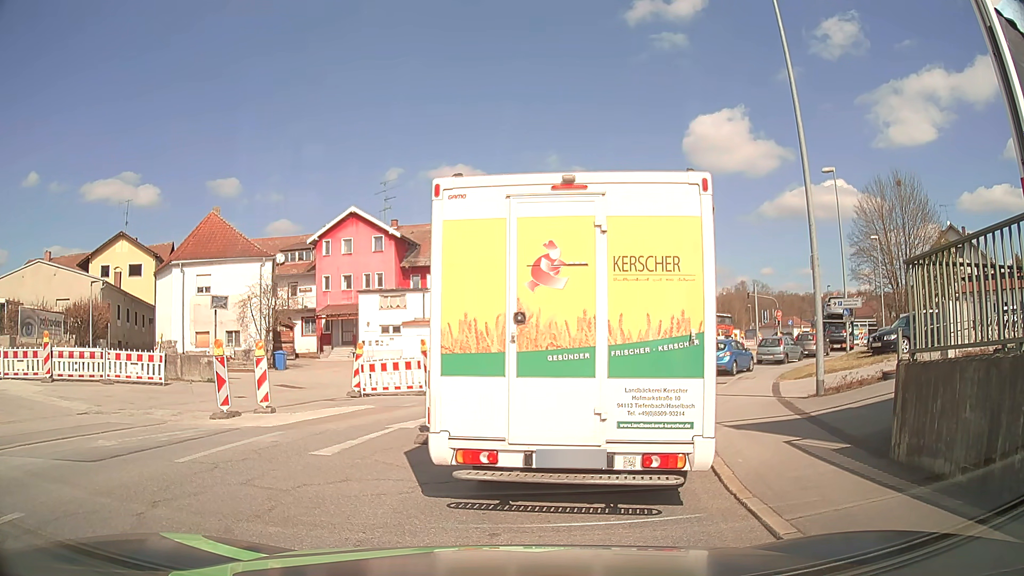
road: tertiary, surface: asphalt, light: Day
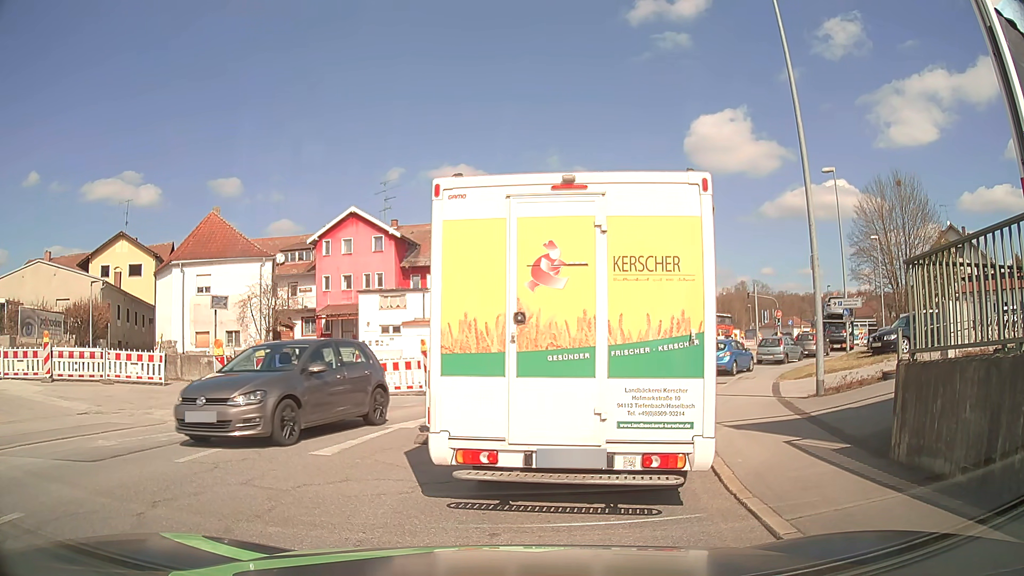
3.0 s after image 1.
(0.0, 0.0) m; 0°
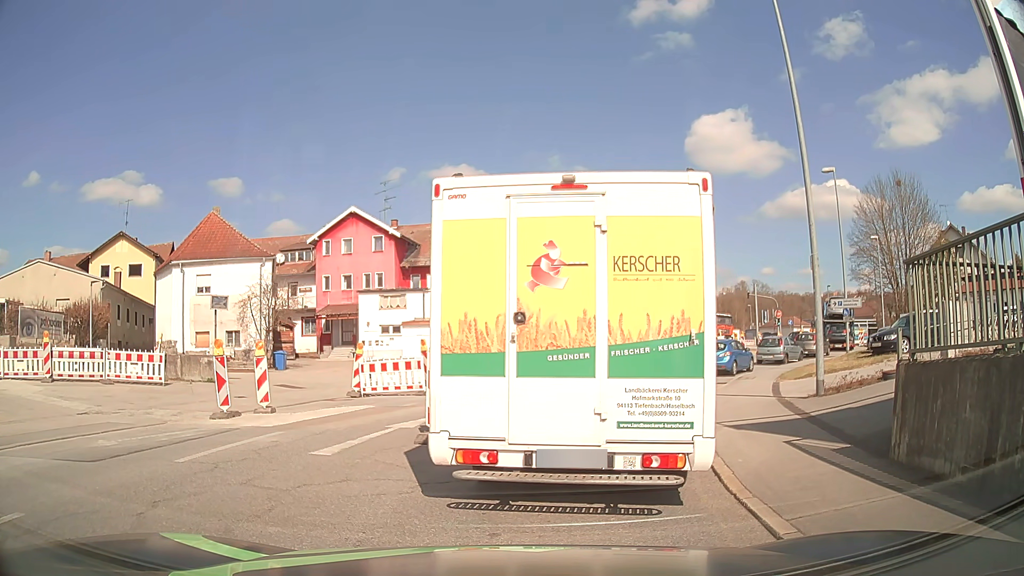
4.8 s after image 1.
(0.0, 0.0) m; 0°
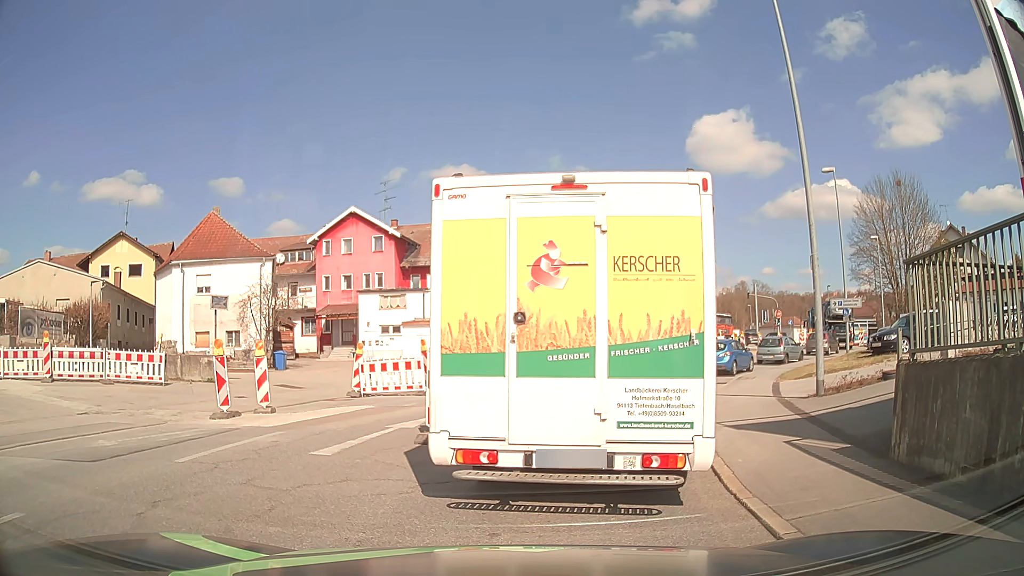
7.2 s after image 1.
(0.0, 0.0) m; 0°
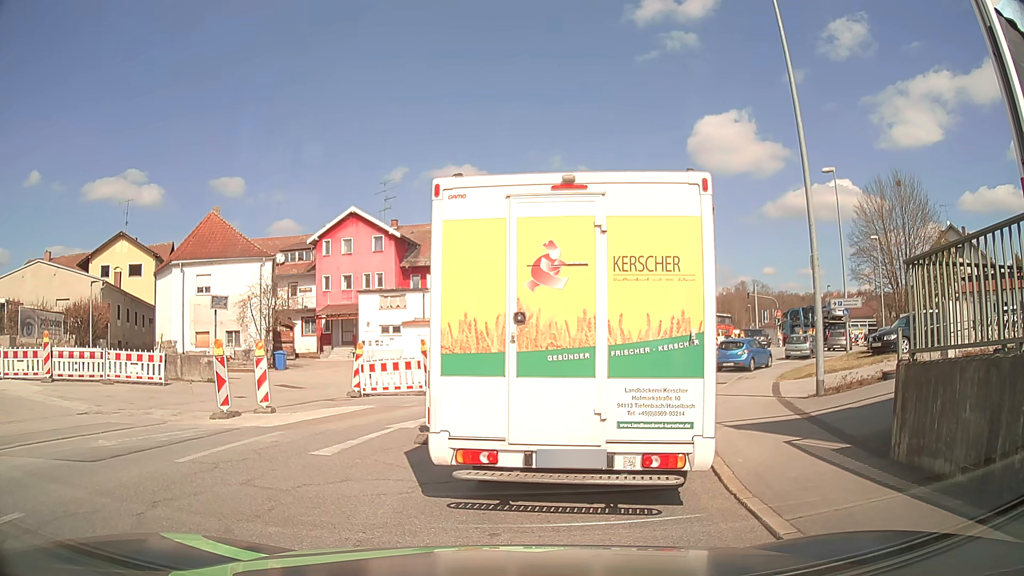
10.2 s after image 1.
(0.0, 0.0) m; 0°
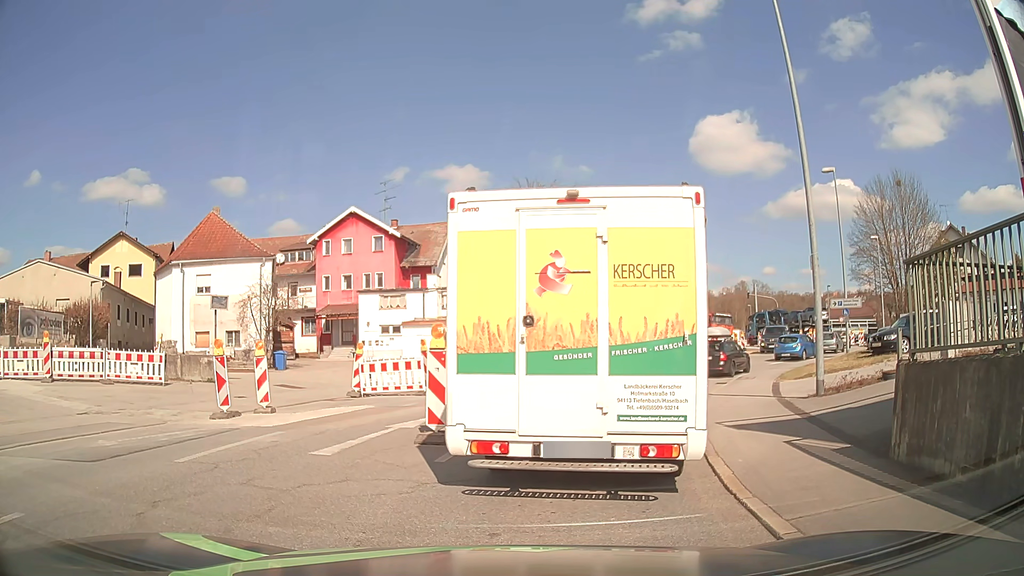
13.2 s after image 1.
(0.0, 0.0) m; 0°
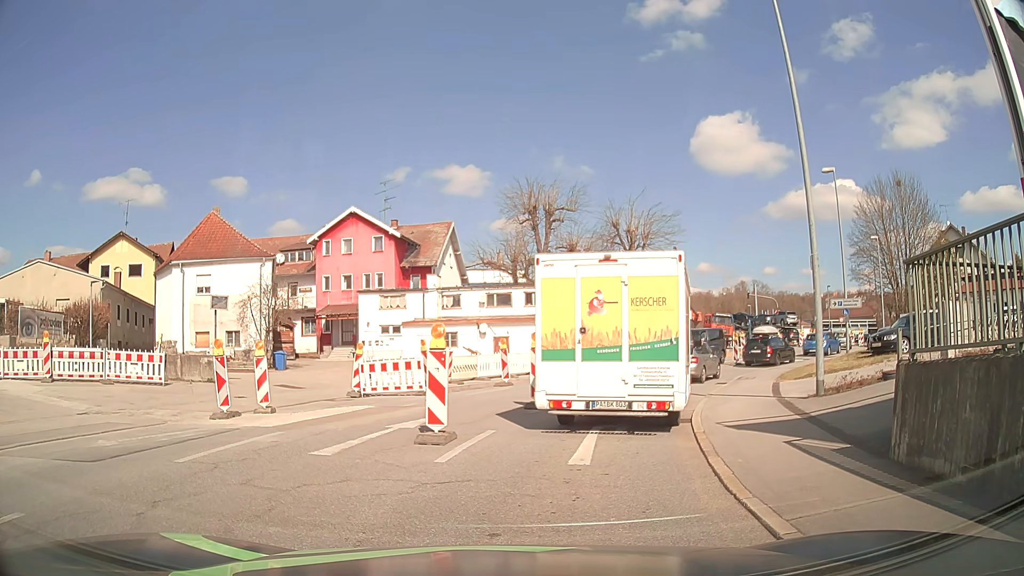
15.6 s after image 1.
(0.0, 0.0) m; 0°
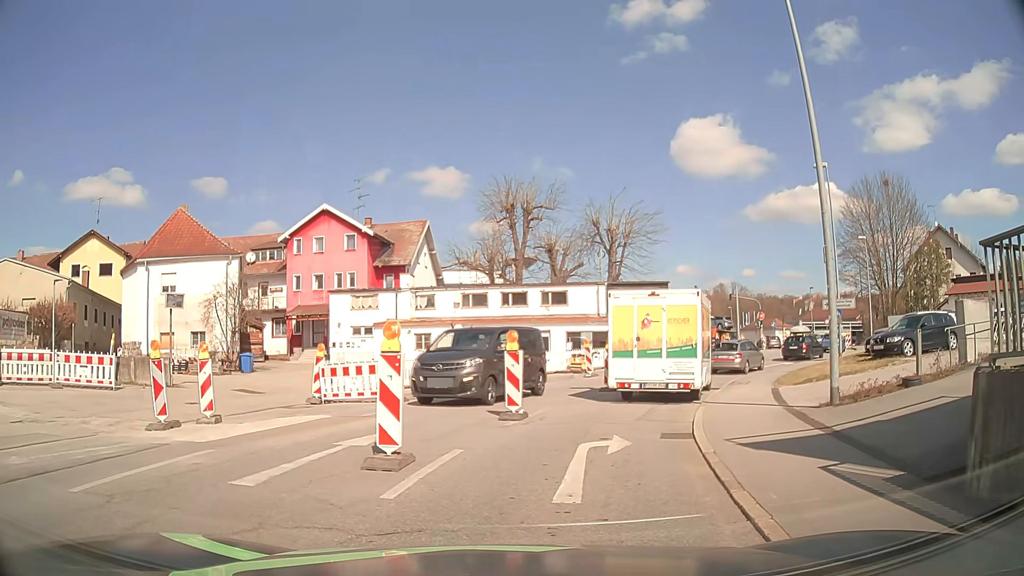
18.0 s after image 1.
(0.0, +1.9) m; 0°
(+1, +10) (+3, +20) (+8, +28) (+14, +36) (+21, +44) (+26, +52) (+28, +62) (+28, +72) (+26, +82) (+20, +90) m
